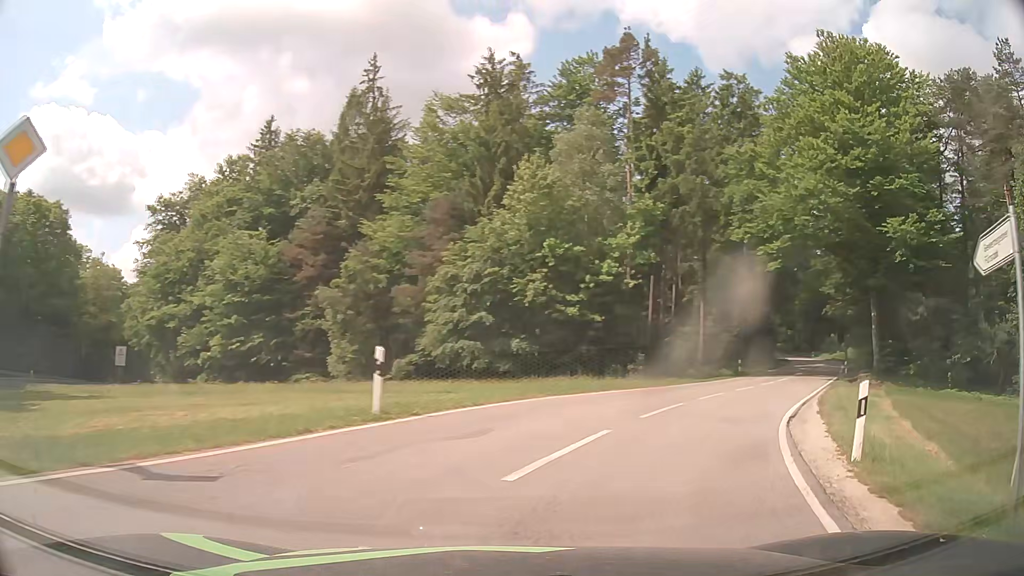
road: tertiary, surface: asphalt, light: Day
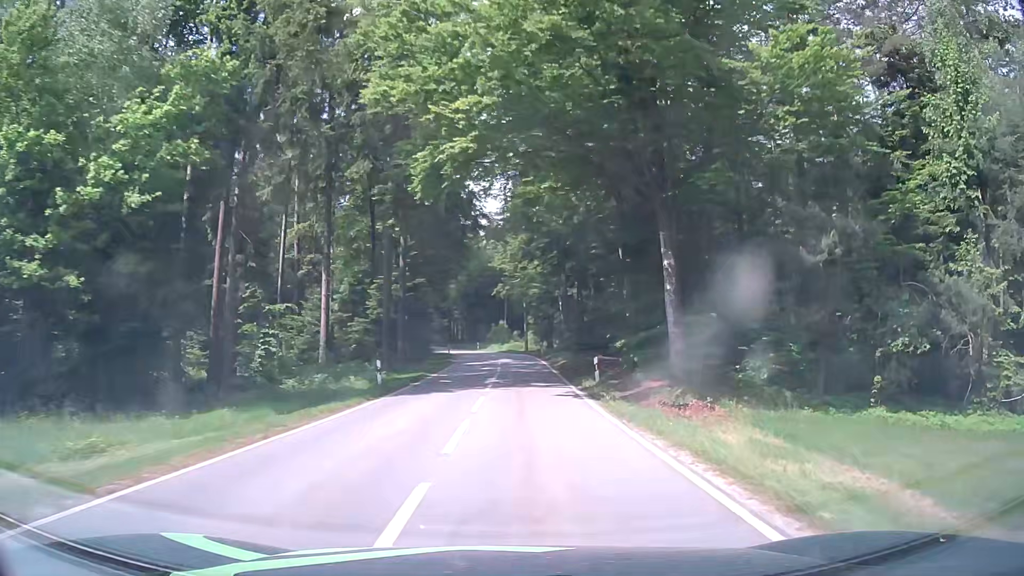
(+7.4, +20.7) m; +32°
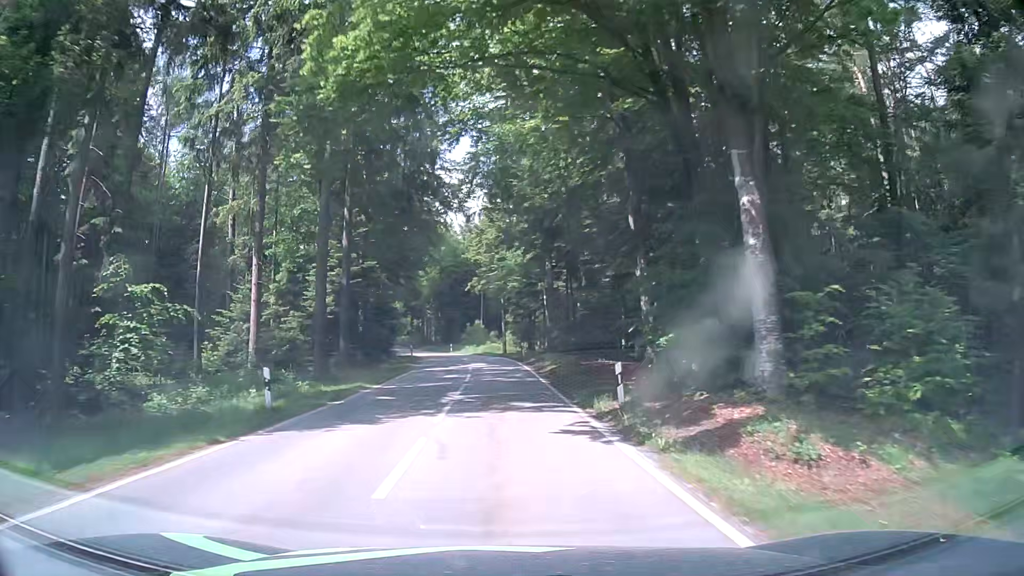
(+0.3, +9.0) m; +2°
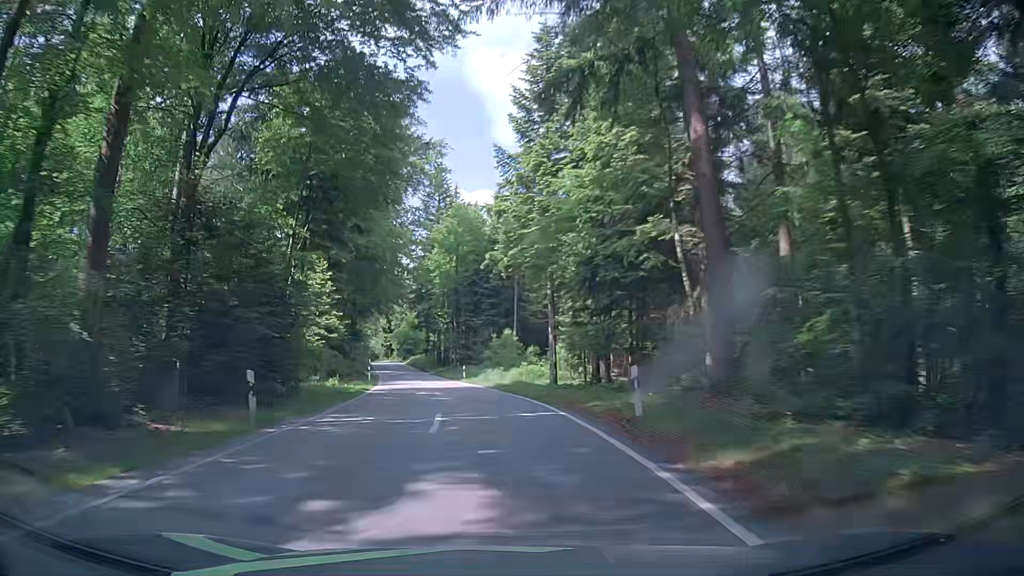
(-0.4, +32.0) m; -3°
